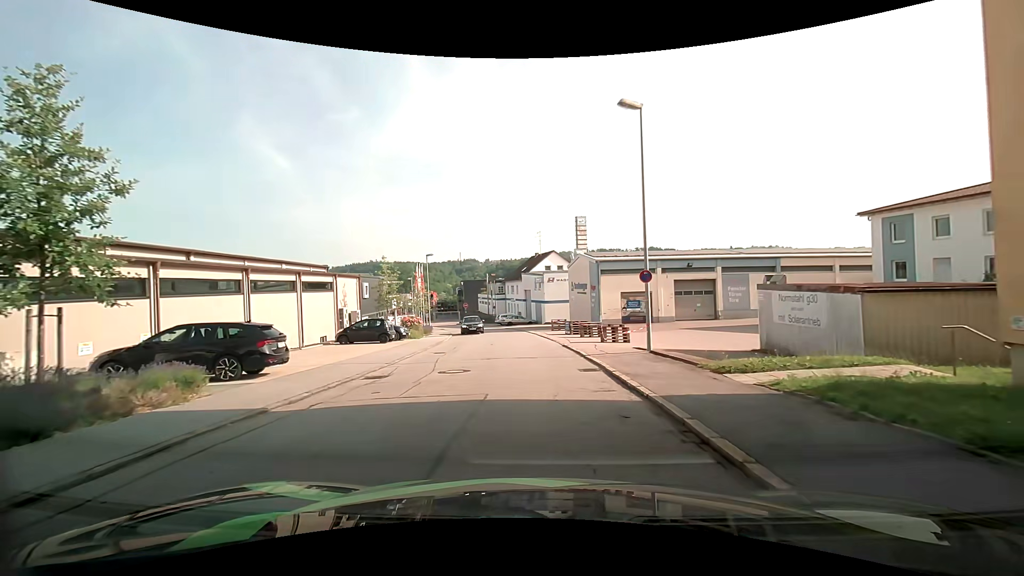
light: Day
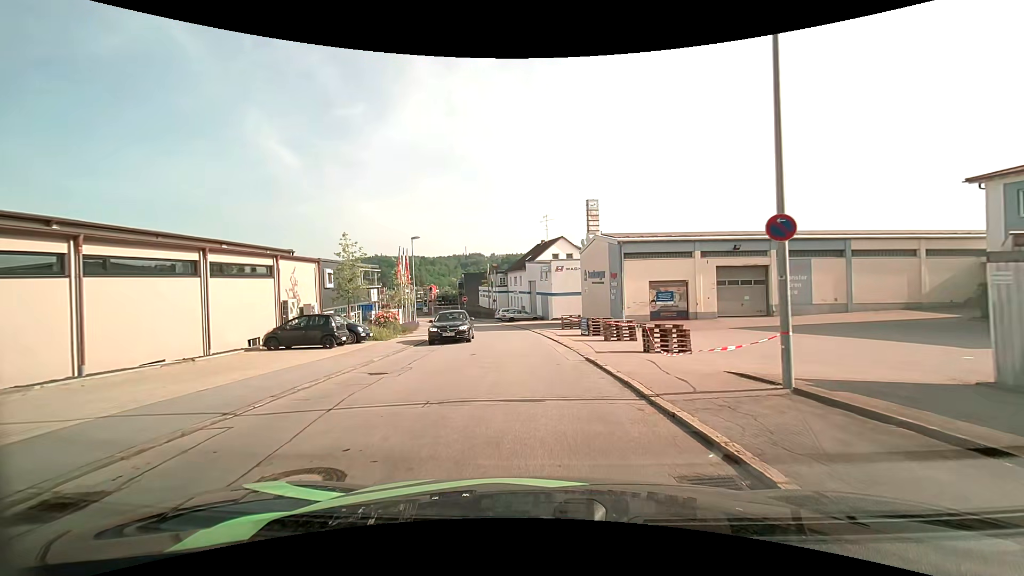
(0.0, +8.5) m; 0°
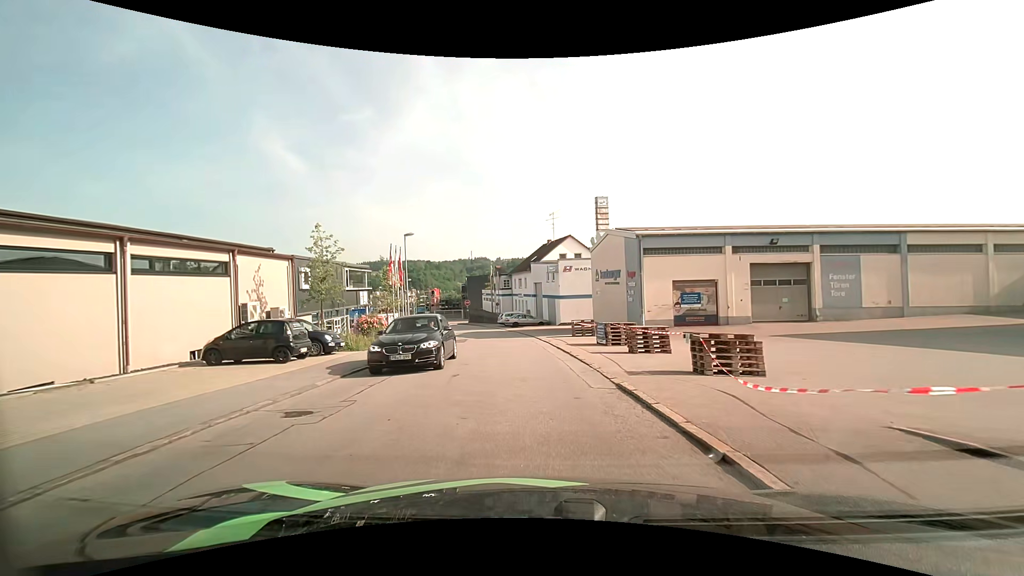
(0.0, +4.3) m; -2°
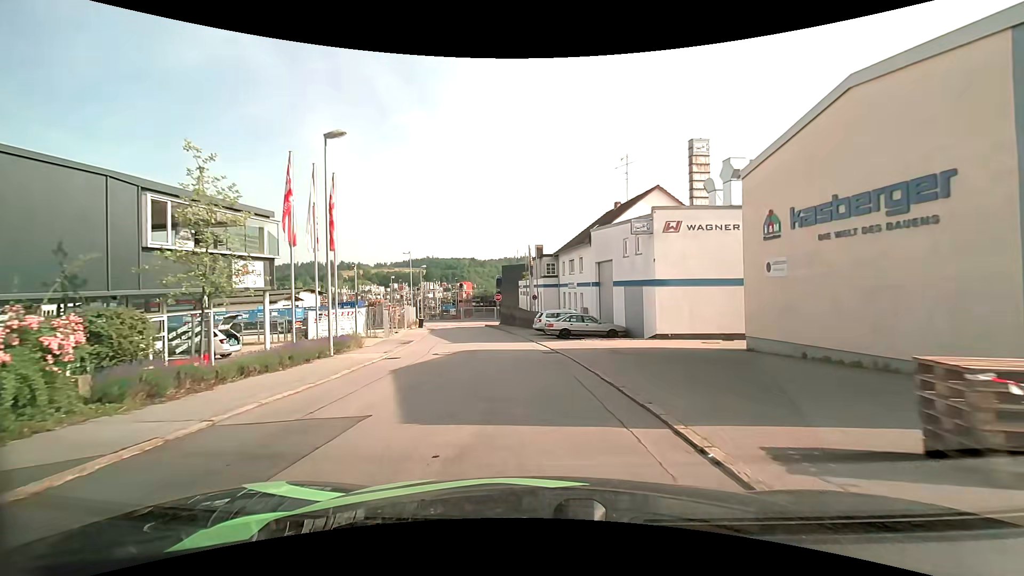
(-0.8, +22.5) m; -4°
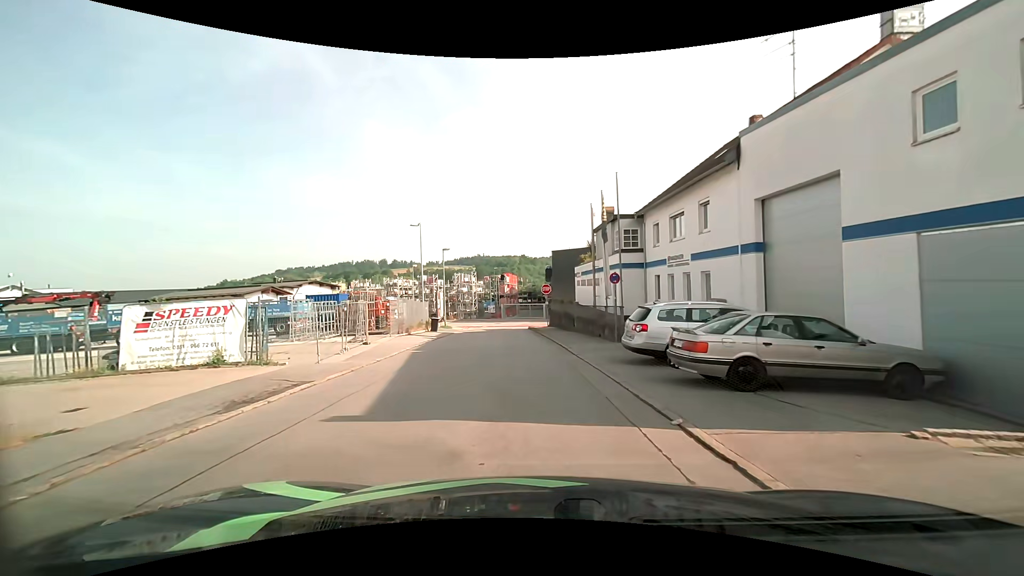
(-1.0, +17.8) m; -6°
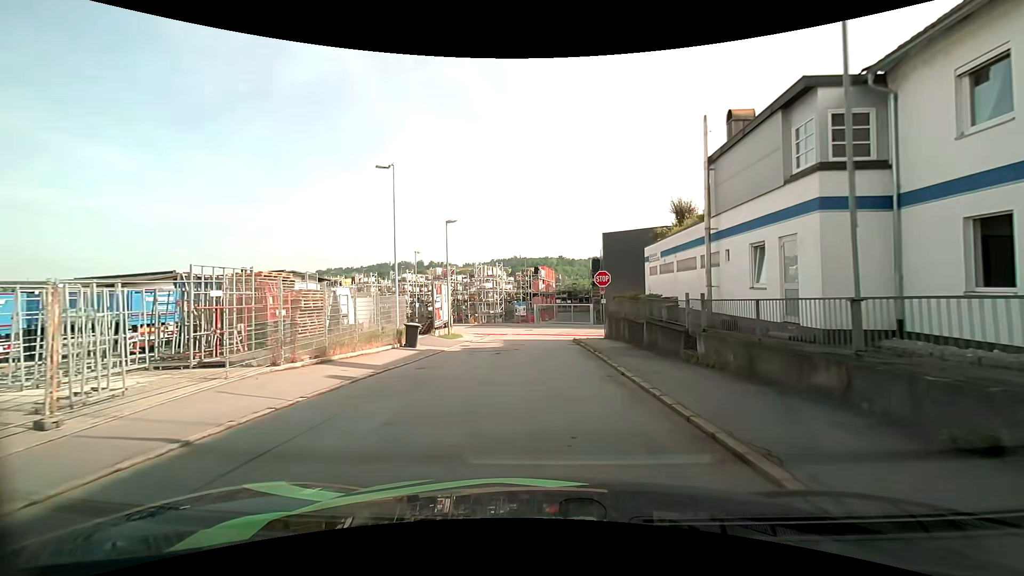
(-0.8, +16.9) m; -4°
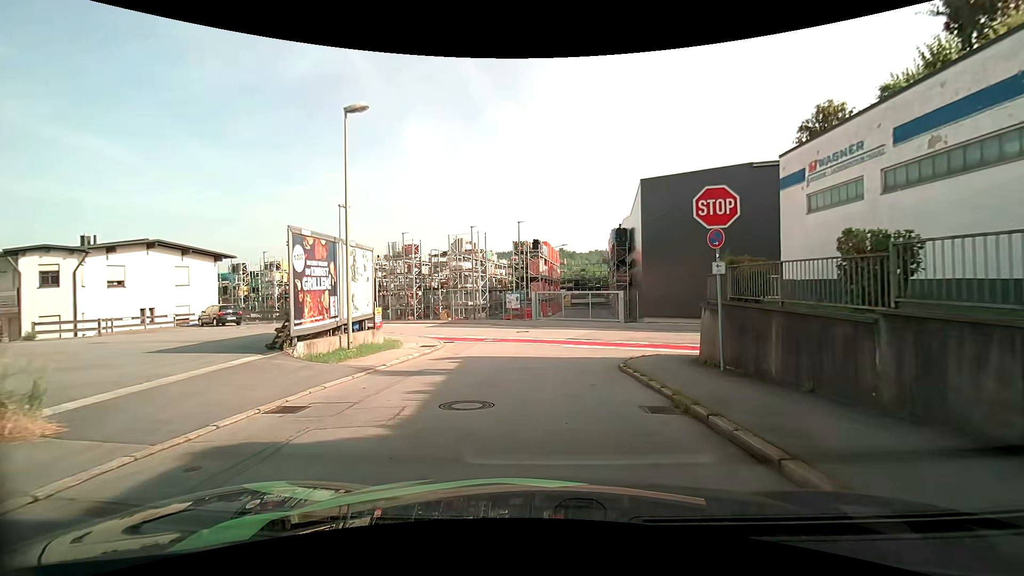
(-0.1, +18.3) m; -1°
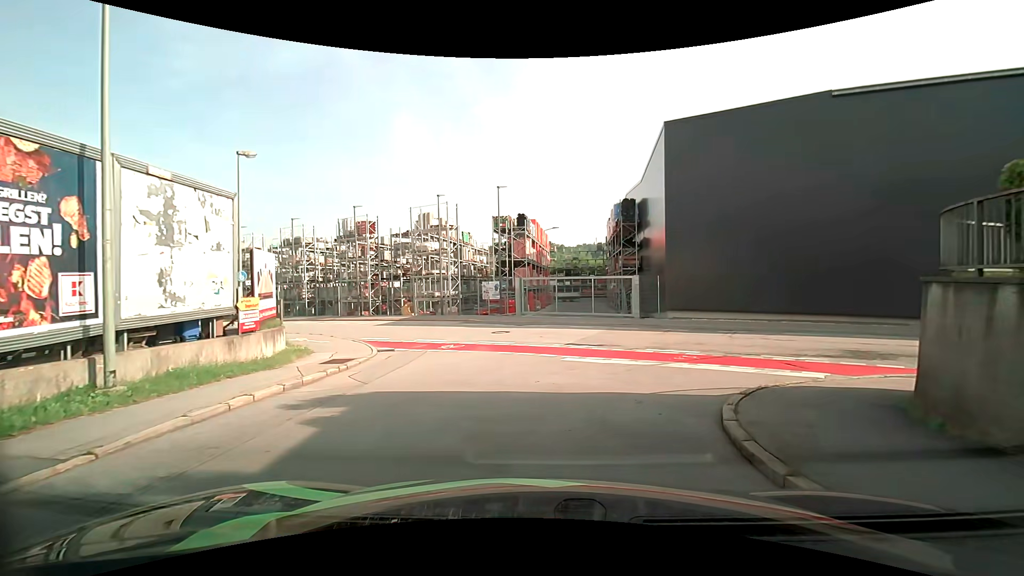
(+0.2, +8.6) m; +2°
(+1, +10) (0, +20) (-6, +28) (-14, +33) (-23, +38) (-32, +43) (-41, +48) (-49, +52) (-58, +57) (-67, +62) m
